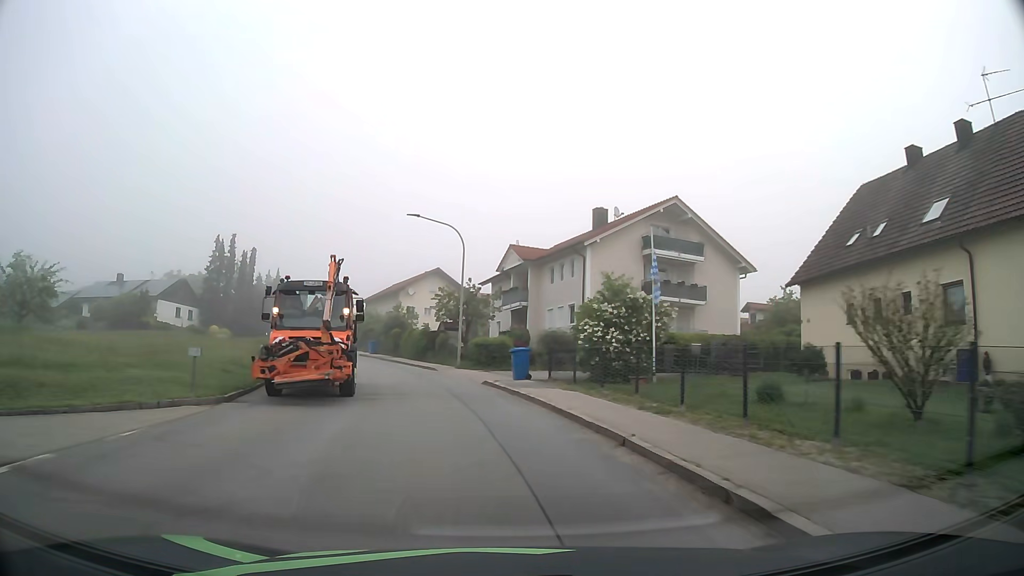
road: tertiary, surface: asphalt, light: Day
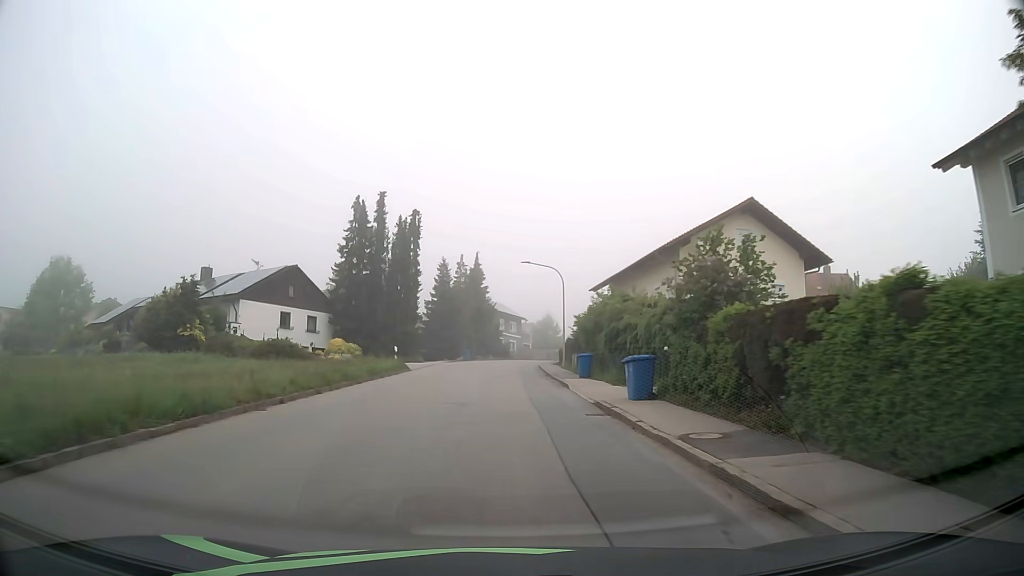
(-7.4, +37.6) m; -21°
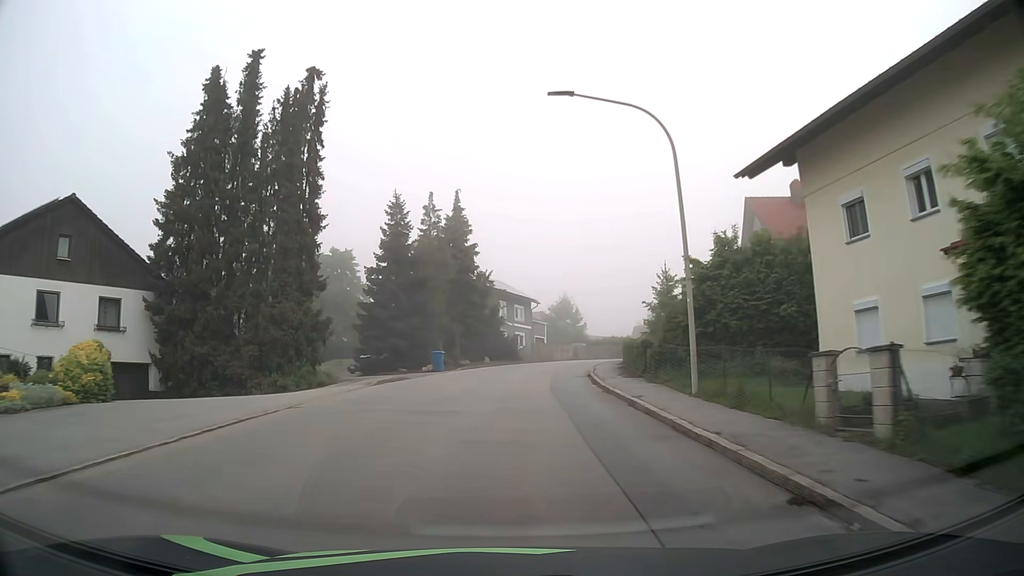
(-0.3, +31.1) m; 0°
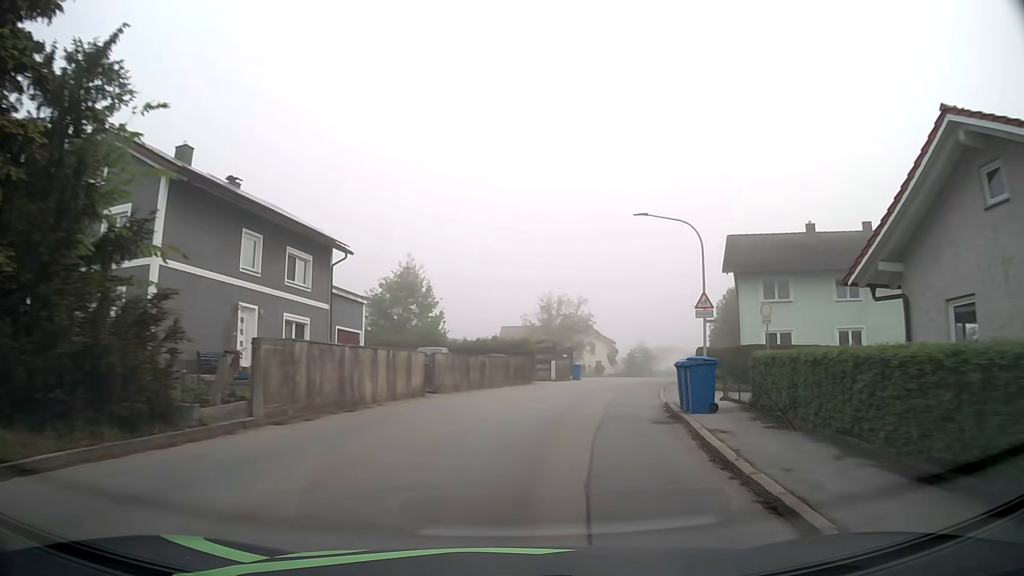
(+3.0, +38.8) m; +13°
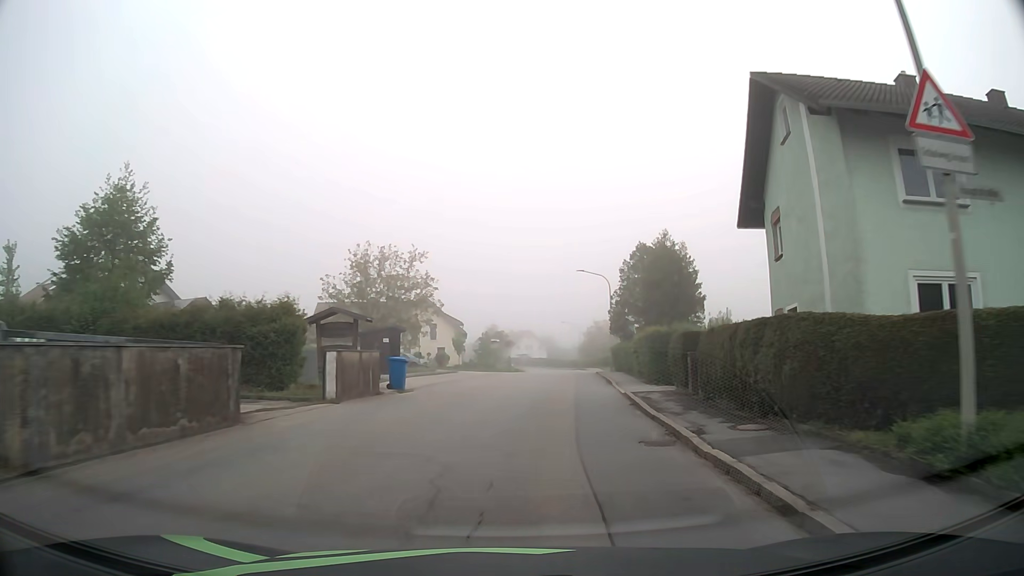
(+3.0, +23.2) m; +14°
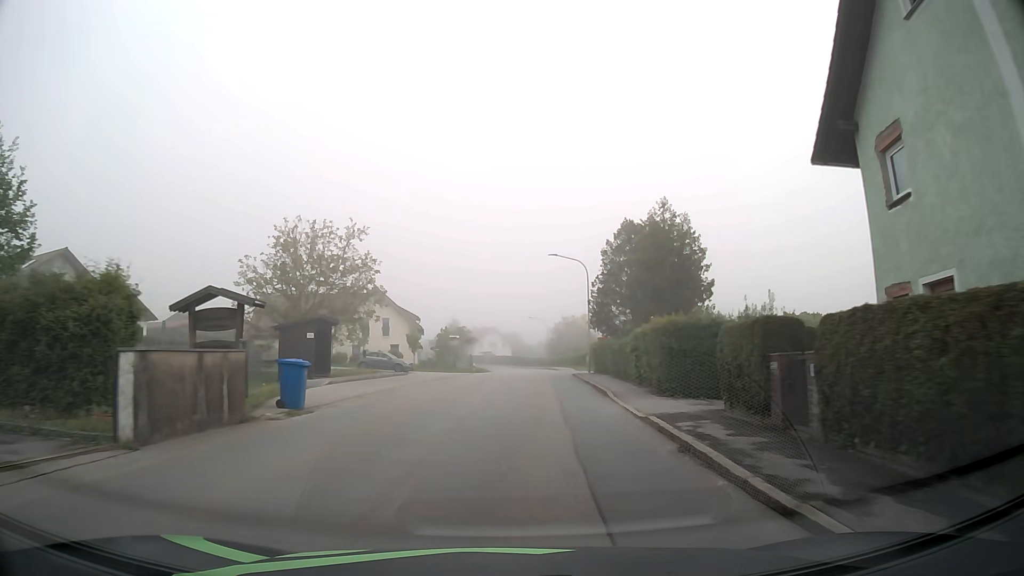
(+0.2, +7.9) m; +3°
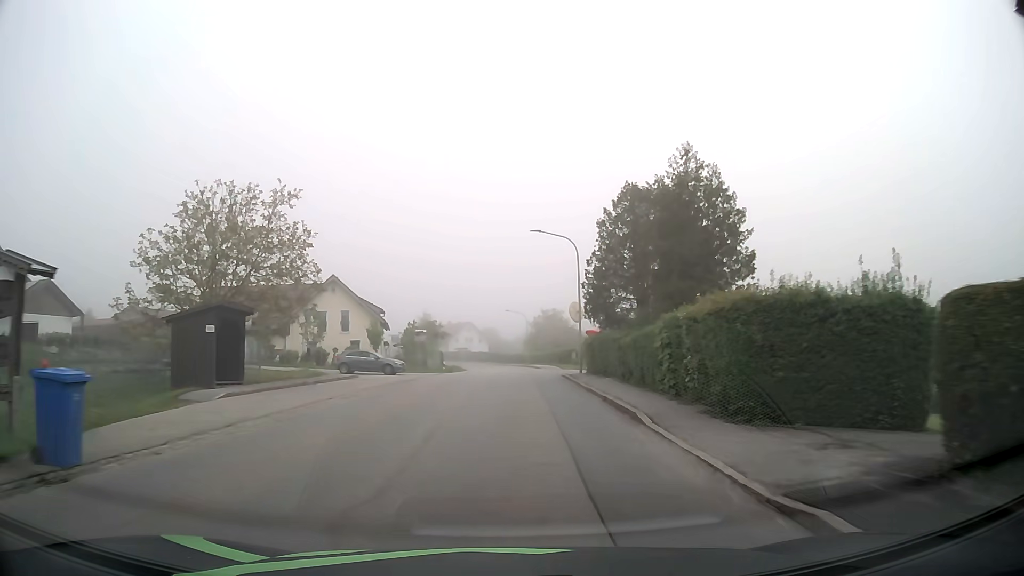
(+0.1, +7.9) m; +2°
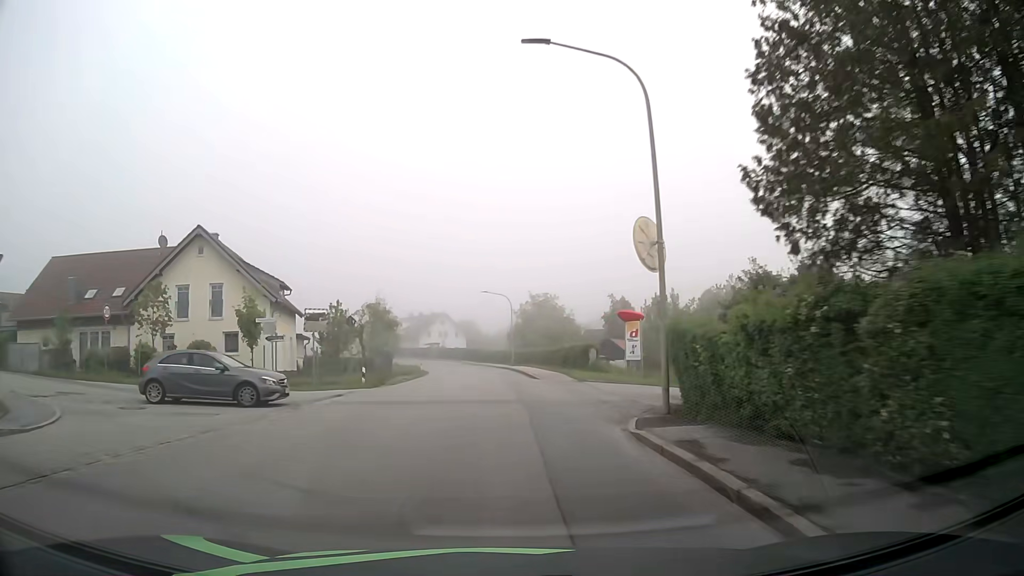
(+0.5, +23.8) m; +1°
(0, +10) (0, +20) (0, +30) (-1, +40) (-2, +50) (-2, +60) (-4, +70) (-5, +80) (-7, +90) (-10, +99) m
